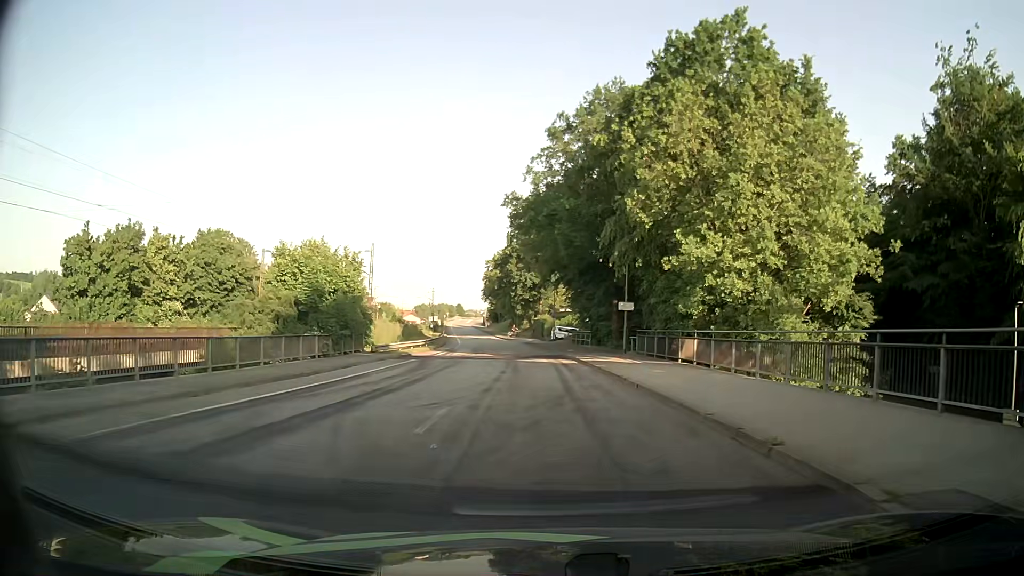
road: unclassified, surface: asphalt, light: Day
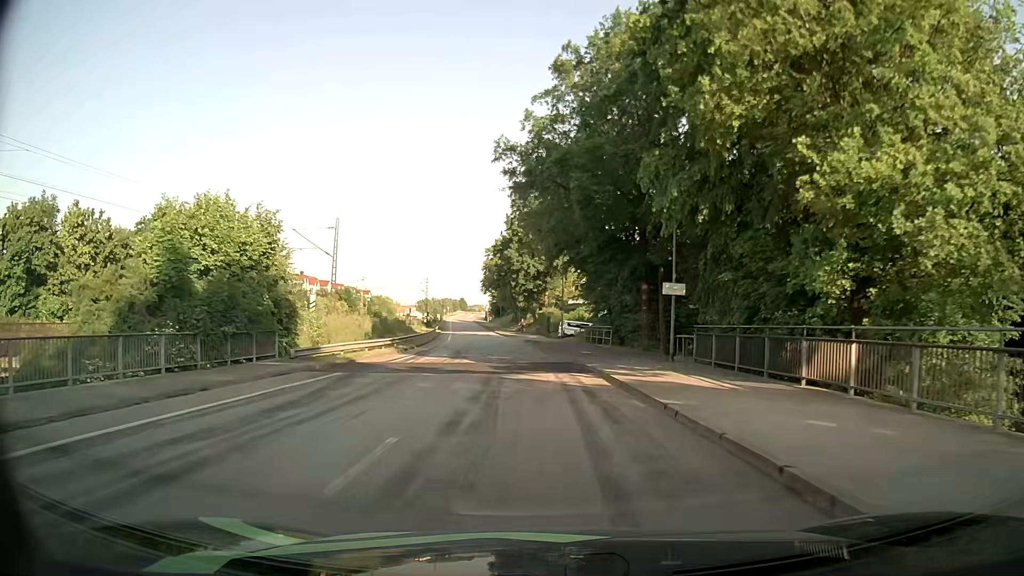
(0.0, +12.7) m; -1°
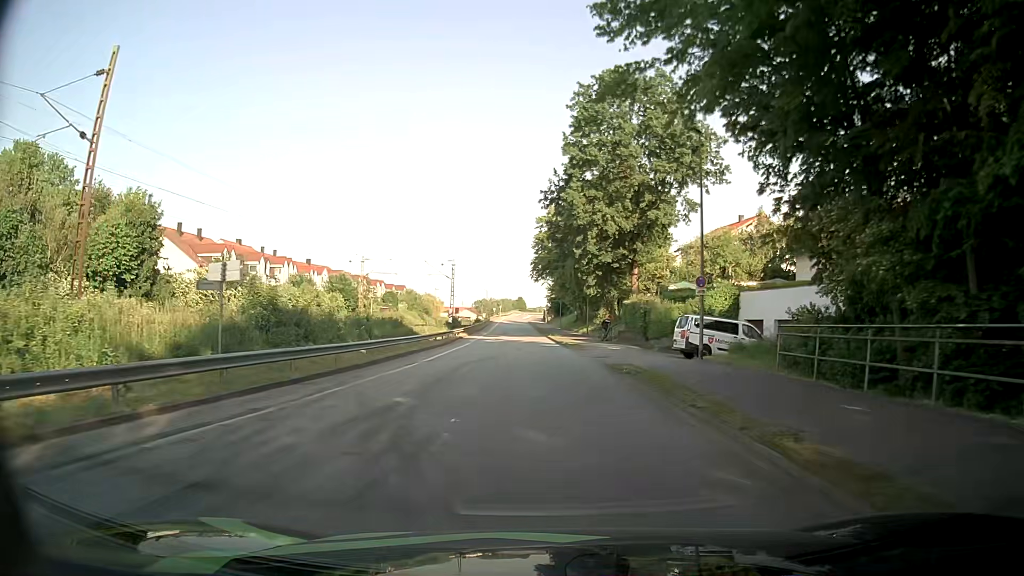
(-1.7, +34.9) m; -6°
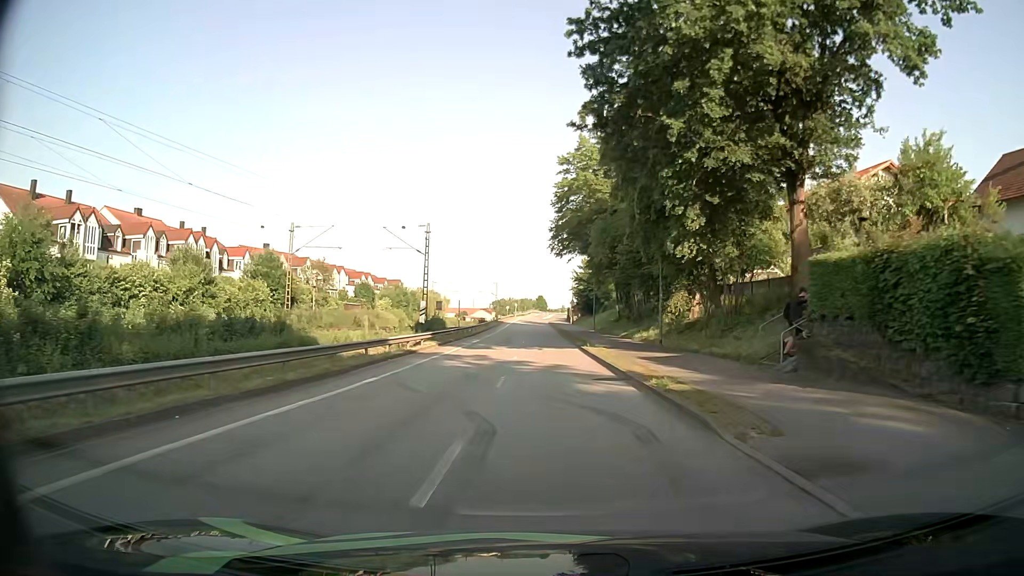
(-0.1, +29.4) m; -1°
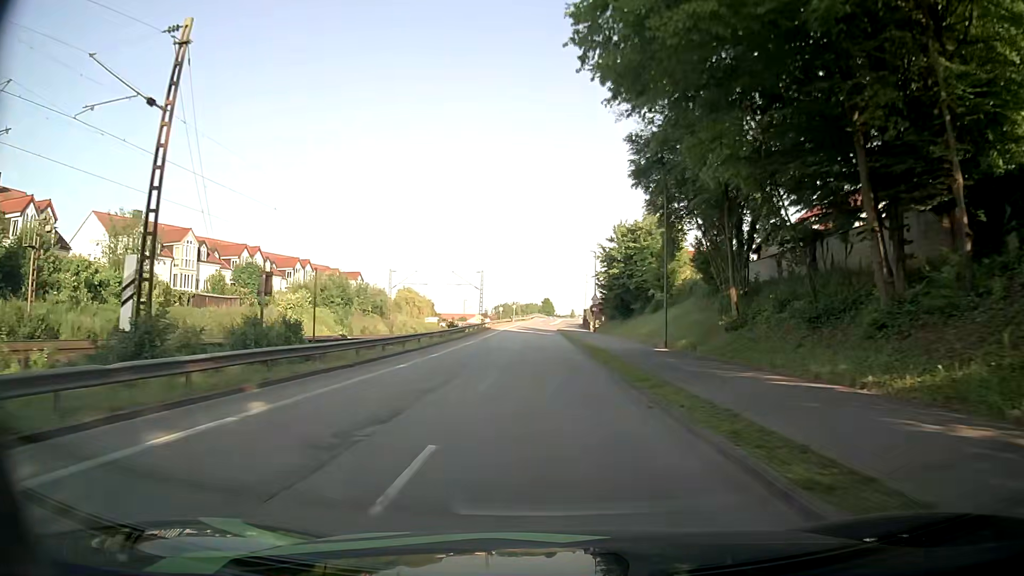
(-0.2, +36.7) m; -1°
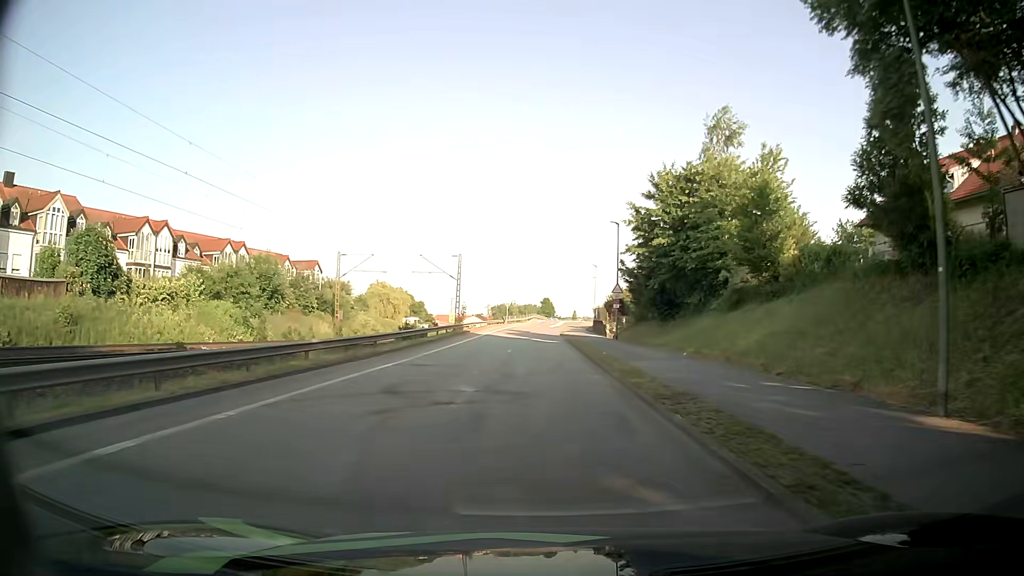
(0.0, +20.9) m; 0°
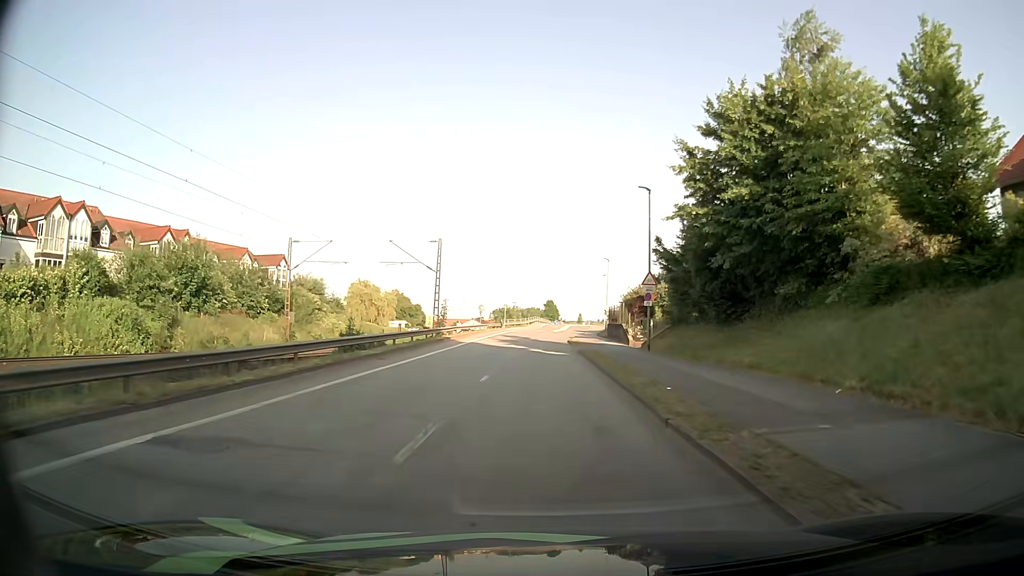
(+0.1, +13.0) m; 0°
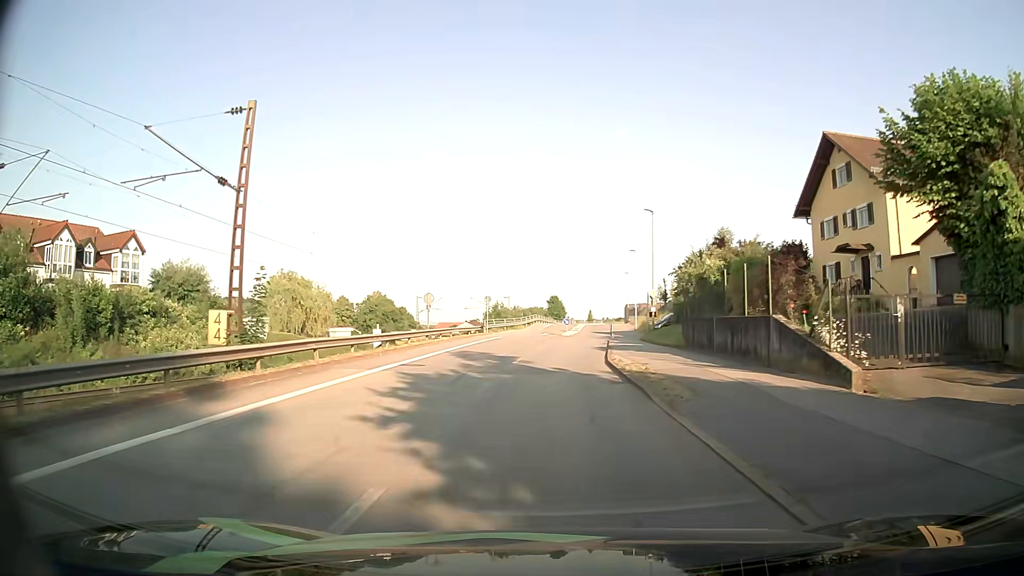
(-0.1, +30.9) m; 0°
